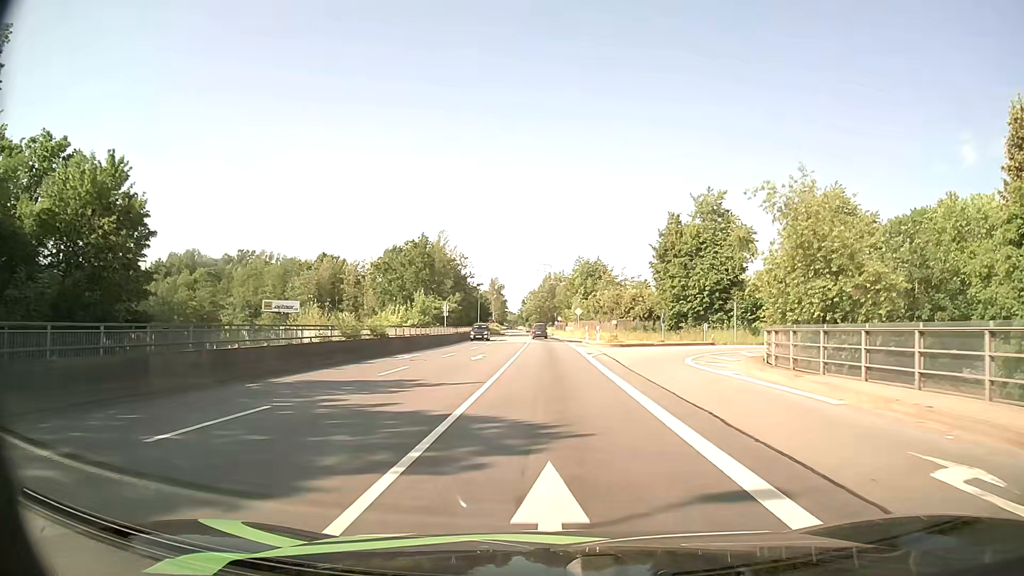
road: primary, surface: asphalt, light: Day
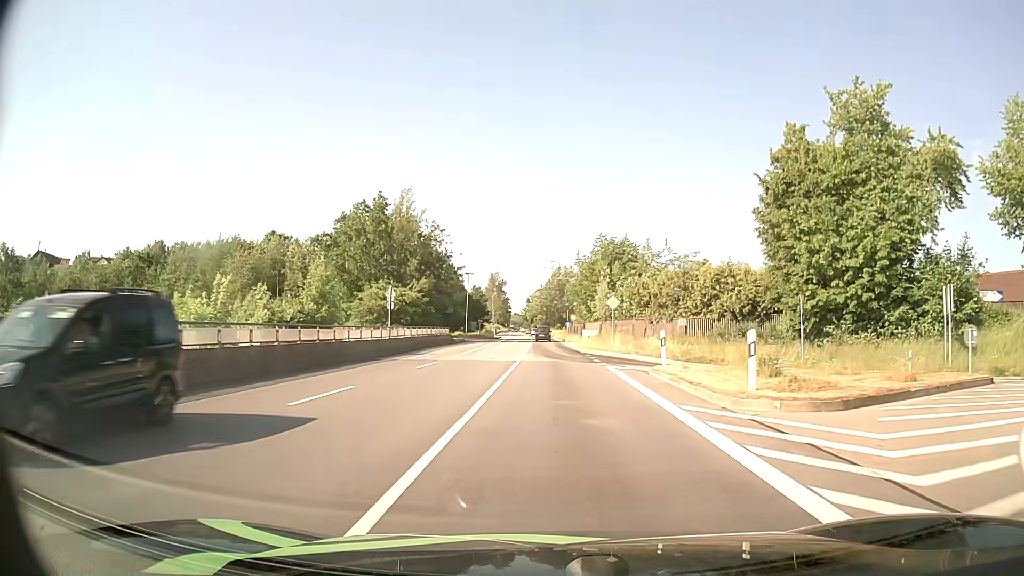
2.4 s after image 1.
(-0.4, +31.6) m; -1°
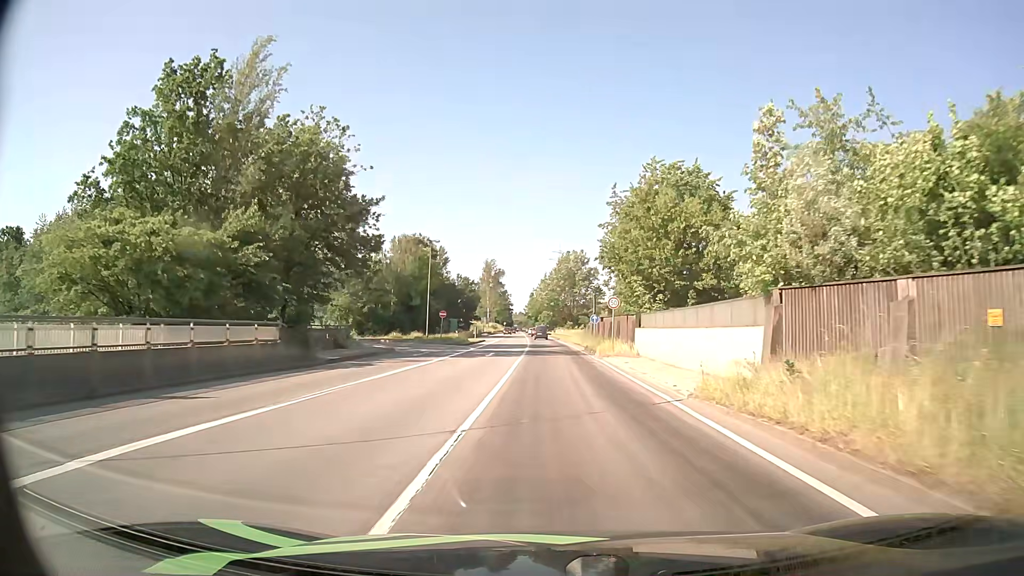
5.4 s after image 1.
(-0.1, +39.5) m; 0°
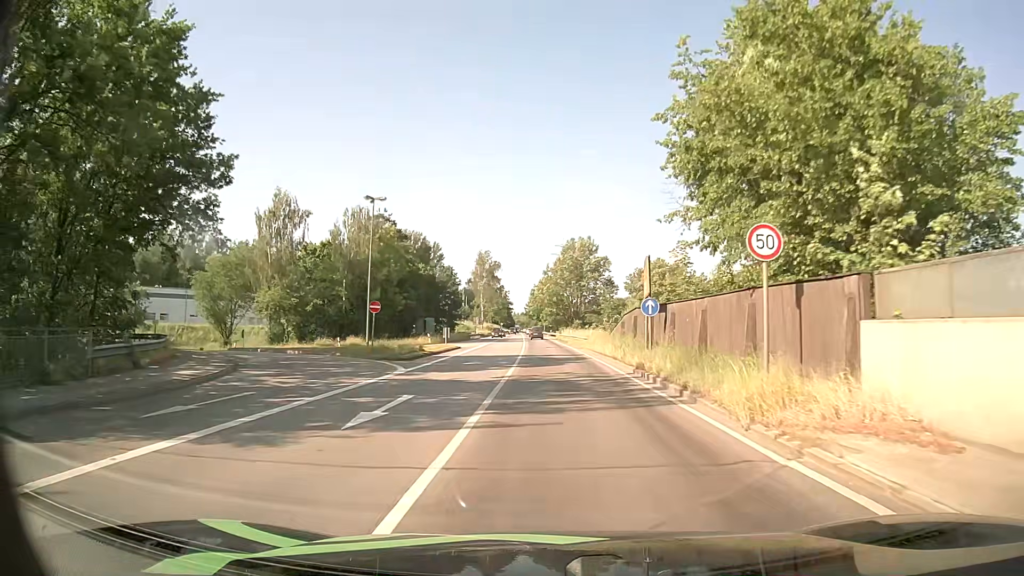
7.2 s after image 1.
(-0.1, +23.8) m; 0°
(0, +10) (0, +20) (0, +30) (0, +40) (0, +50) (0, +60) (-1, +70) (-1, +80) (-2, +90) (-2, +100) m
